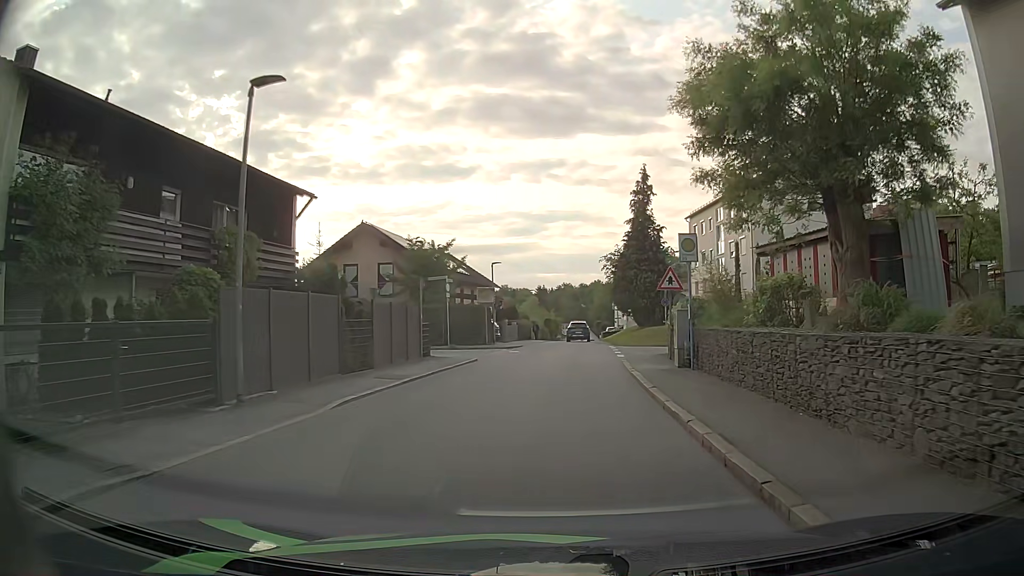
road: residential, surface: asphalt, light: Day
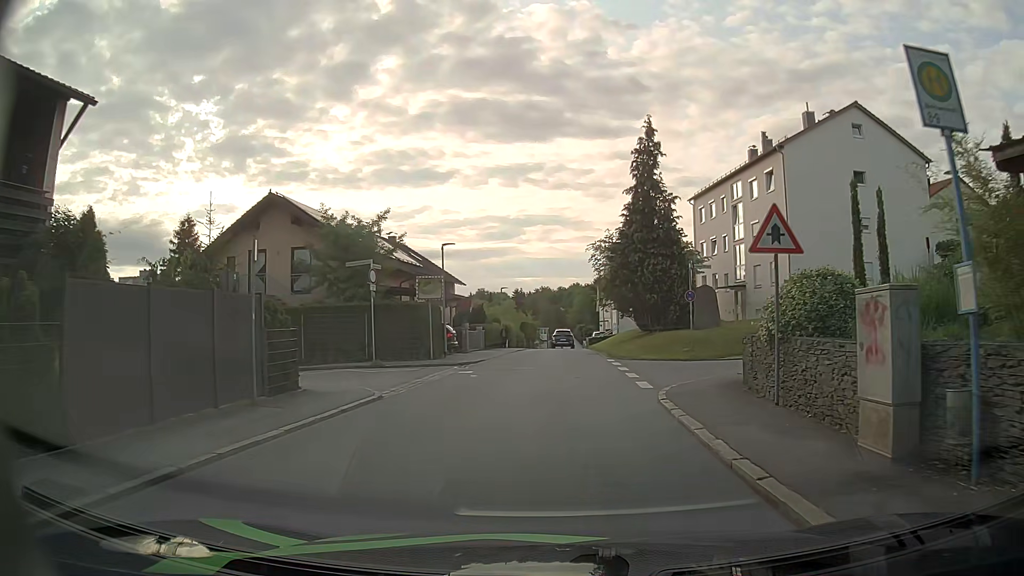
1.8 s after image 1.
(+0.2, +11.9) m; +3°
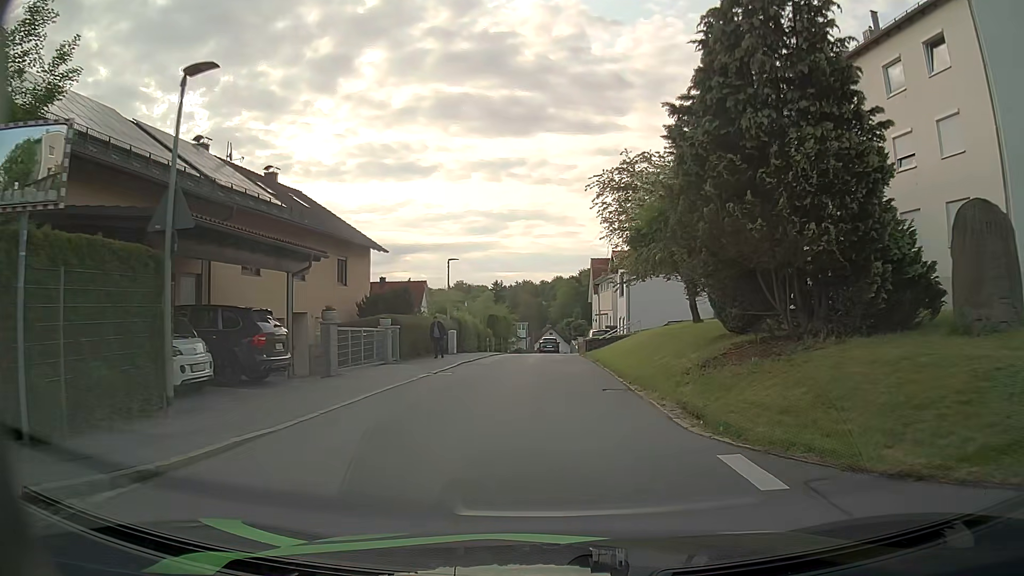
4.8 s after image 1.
(-0.1, +21.3) m; 0°
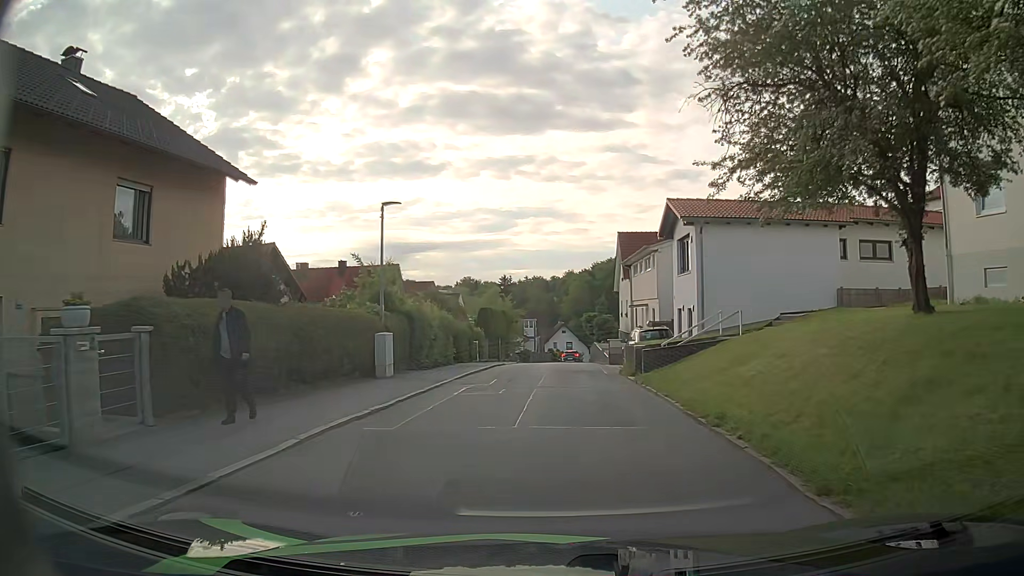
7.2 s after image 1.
(-0.2, +17.0) m; -2°
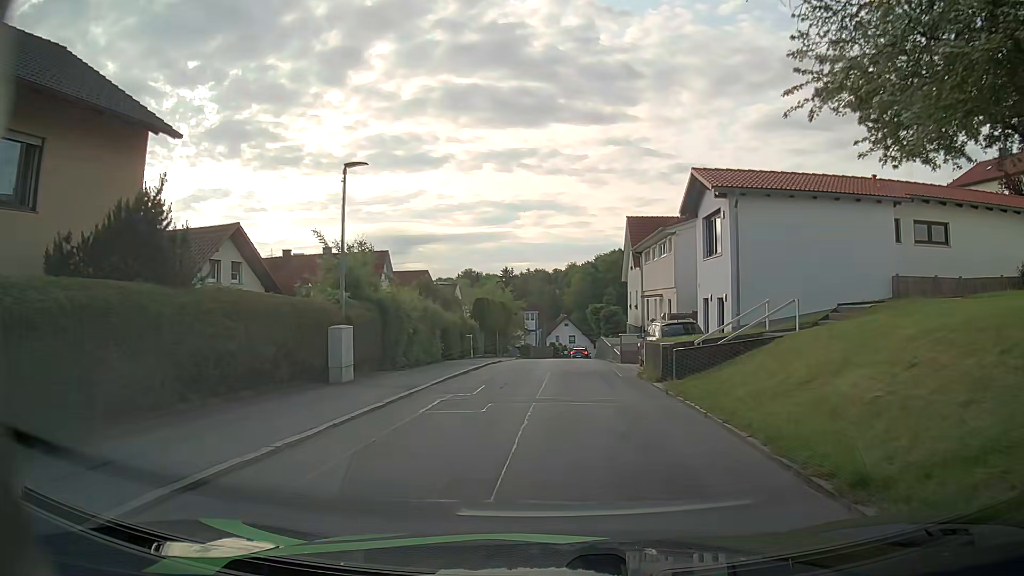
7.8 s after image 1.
(0.0, +4.2) m; 0°
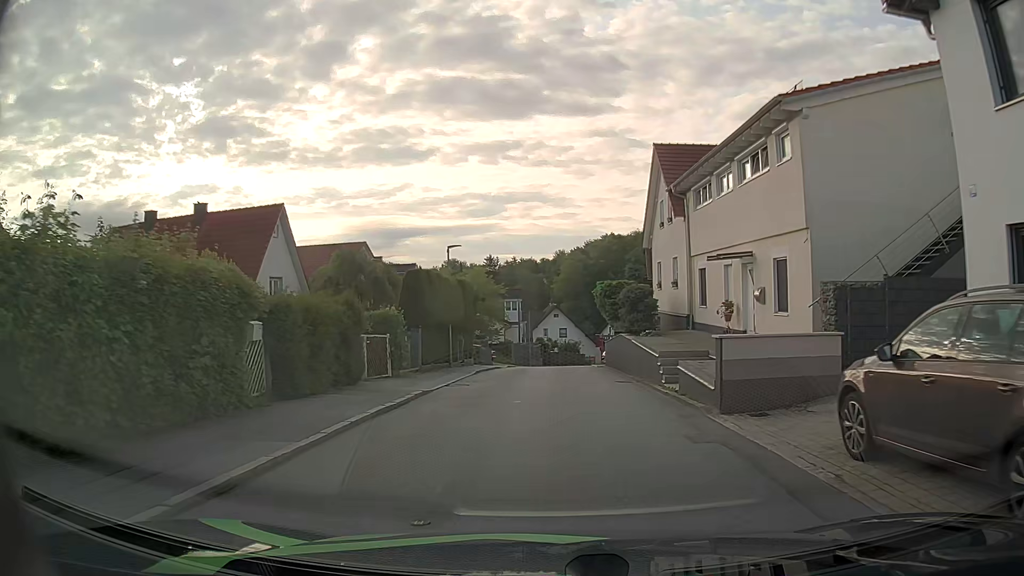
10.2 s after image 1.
(+0.4, +17.2) m; +2°
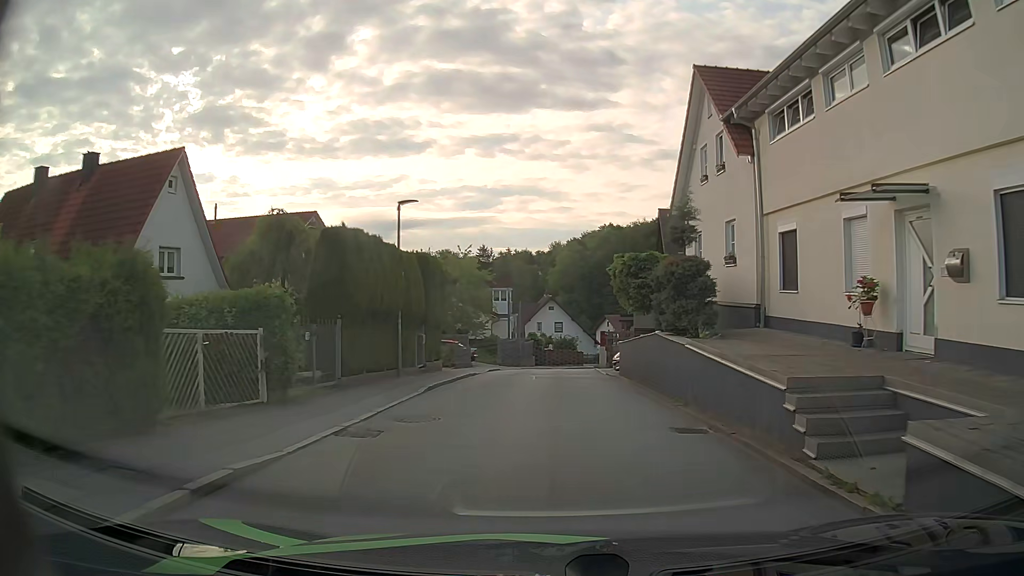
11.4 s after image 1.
(0.0, +9.0) m; +1°
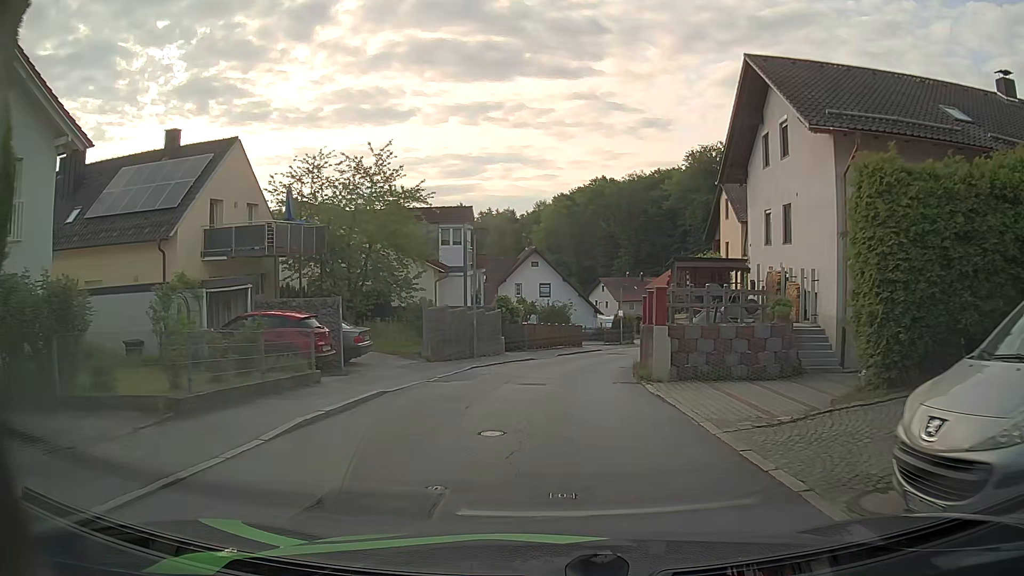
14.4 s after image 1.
(0.0, +23.0) m; +1°
(0, +10) (+1, +20) (+2, +30) (+4, +40) (+7, +49) (+10, +59) (+13, +68) (+13, +78) (+12, +88) (+9, +98) m
